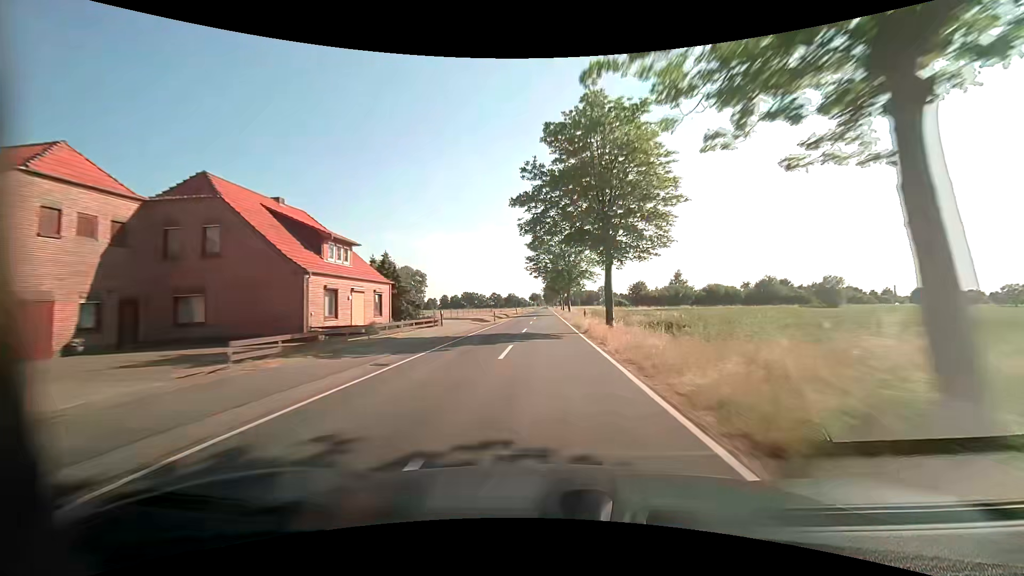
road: tertiary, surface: asphalt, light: Day
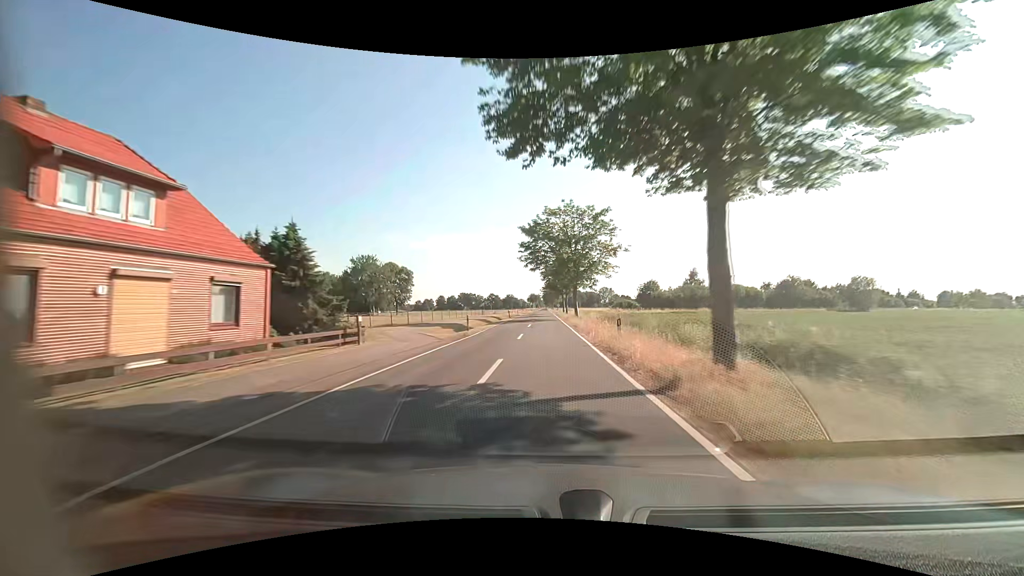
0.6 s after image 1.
(0.0, +15.8) m; 0°
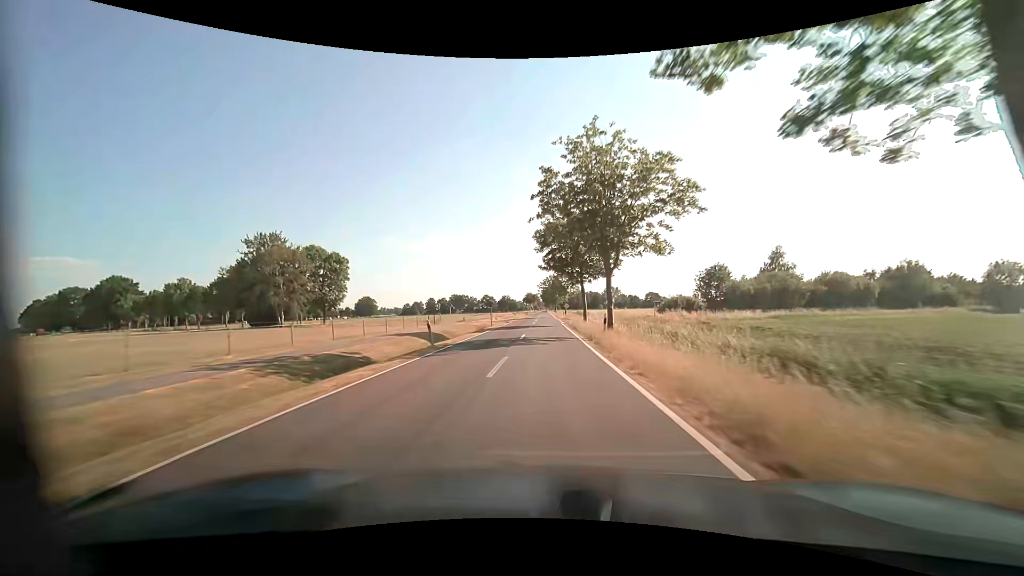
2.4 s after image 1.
(-0.1, +47.5) m; 0°
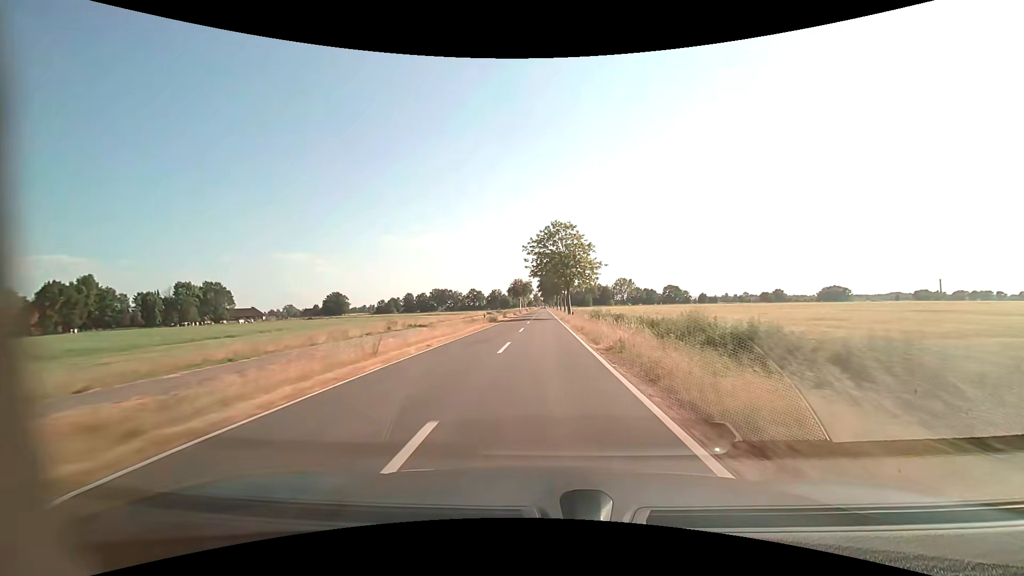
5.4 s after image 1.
(+0.2, +79.2) m; 0°
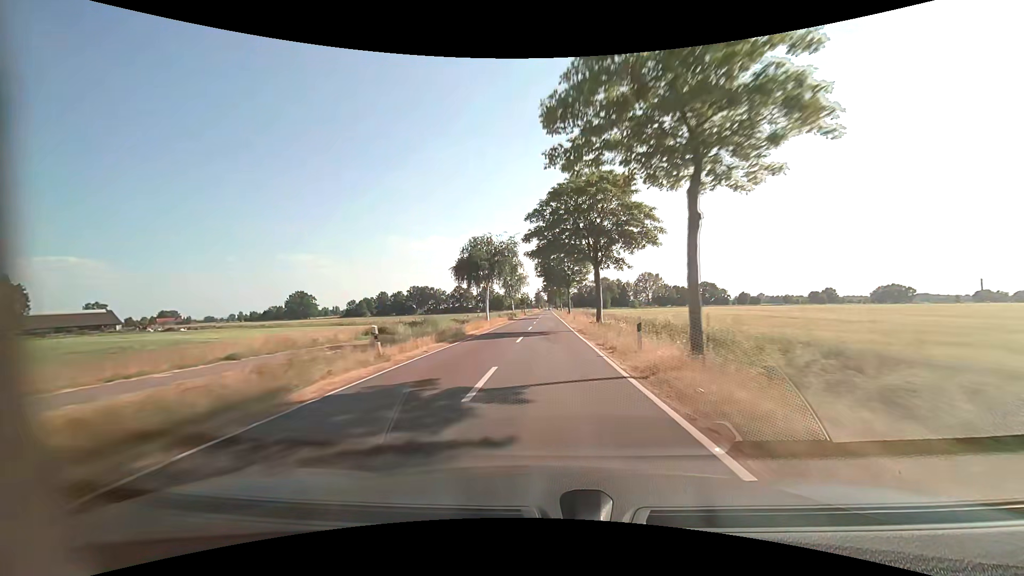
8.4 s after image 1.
(-0.3, +79.3) m; -1°
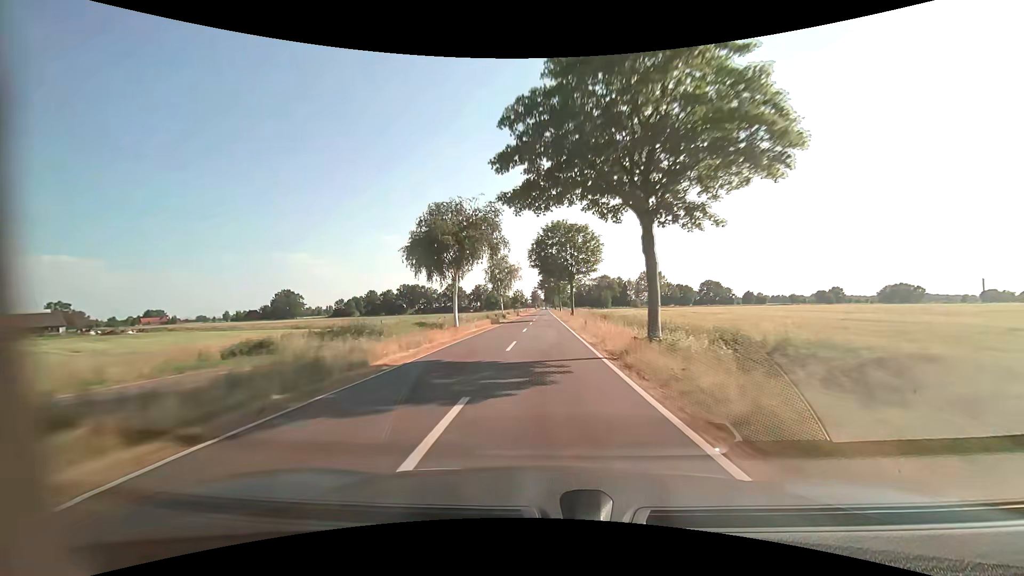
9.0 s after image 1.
(+0.1, +15.8) m; 0°
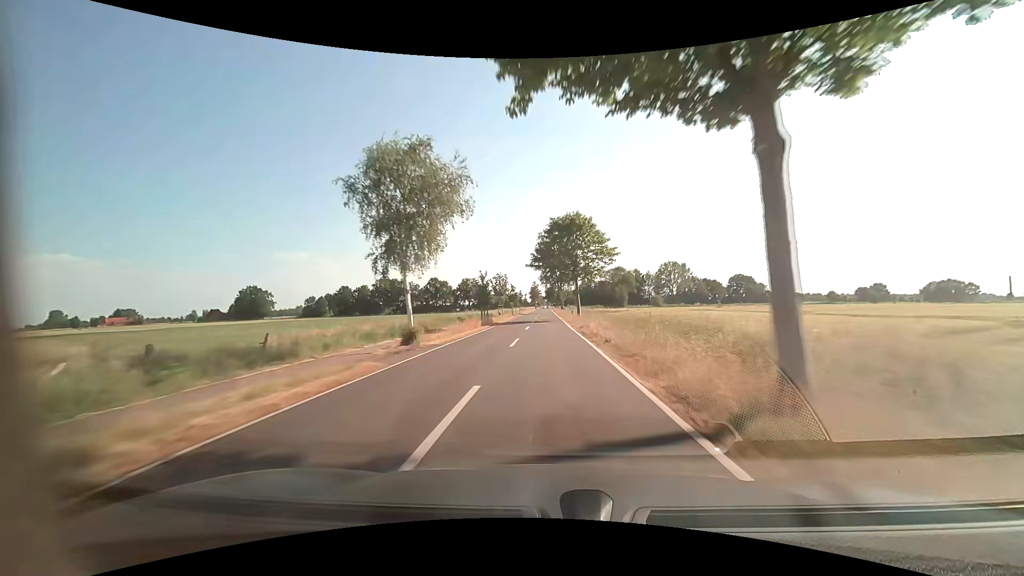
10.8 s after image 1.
(0.0, +47.6) m; 0°
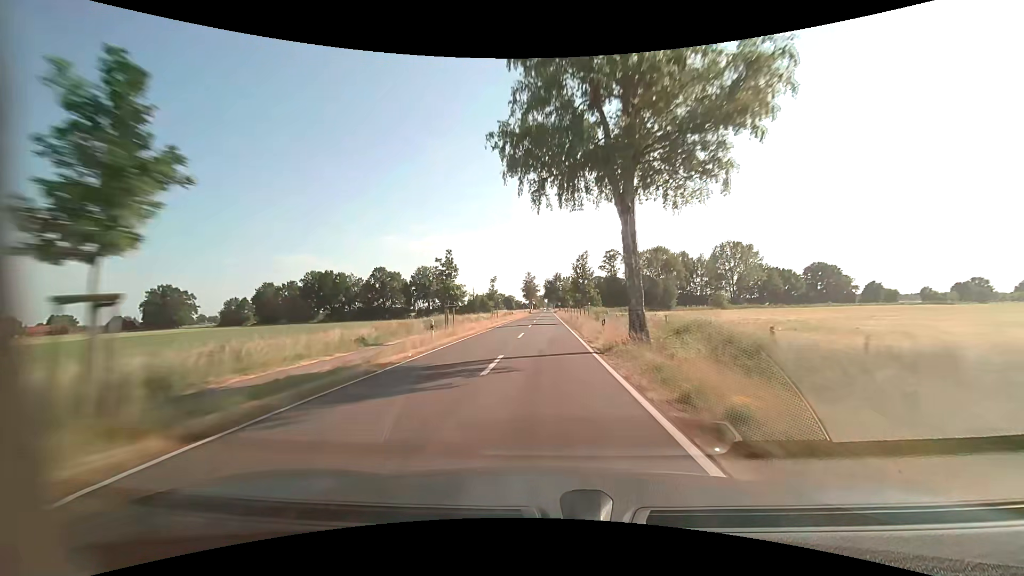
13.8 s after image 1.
(+0.3, +79.2) m; 0°
(0, +10) (0, +20) (0, +30) (0, +40) (0, +50) (0, +60) (0, +70) (0, +80) (0, +90) (0, +100) m
